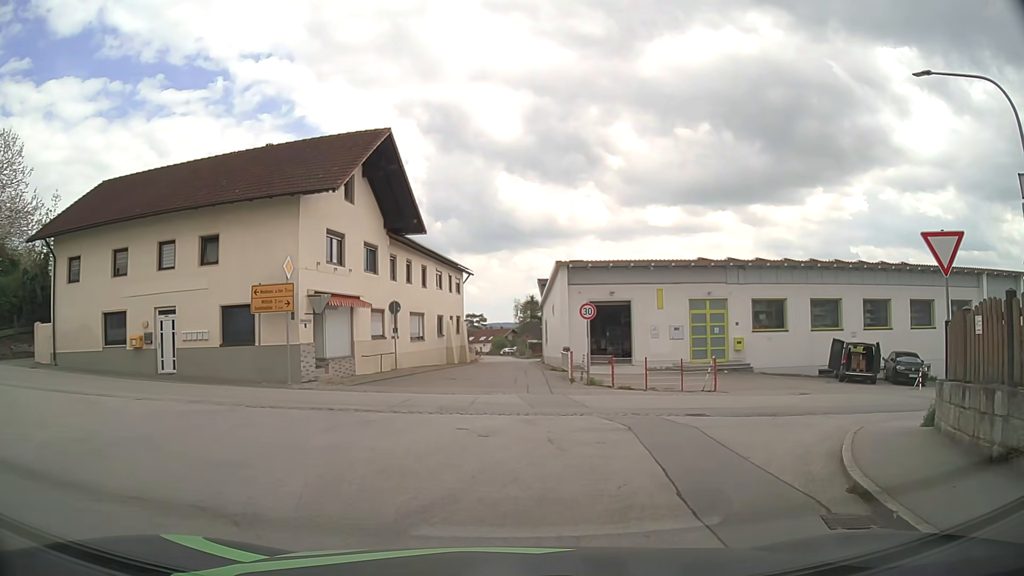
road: tertiary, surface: asphalt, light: Day
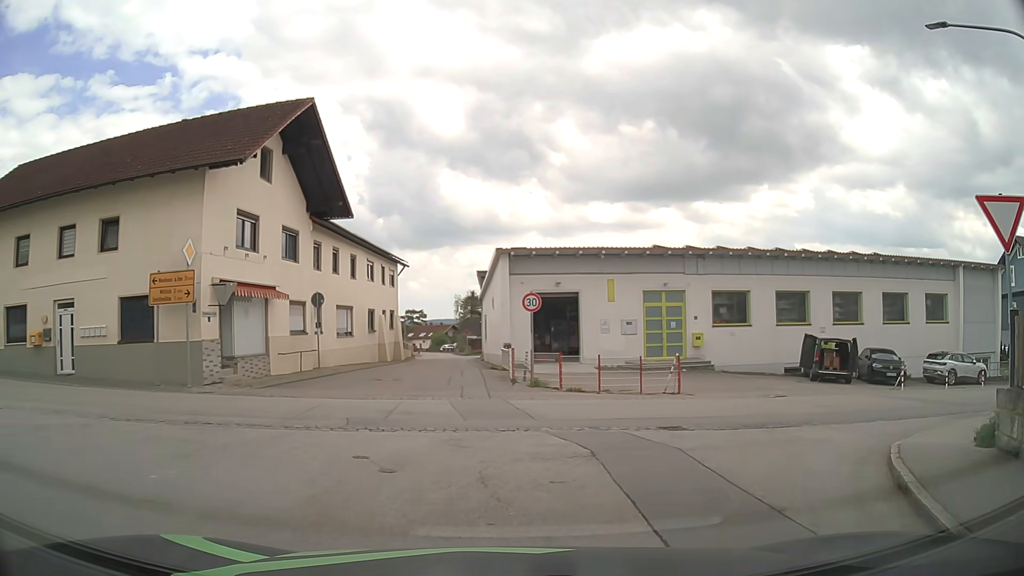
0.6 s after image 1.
(+0.2, +3.0) m; +5°
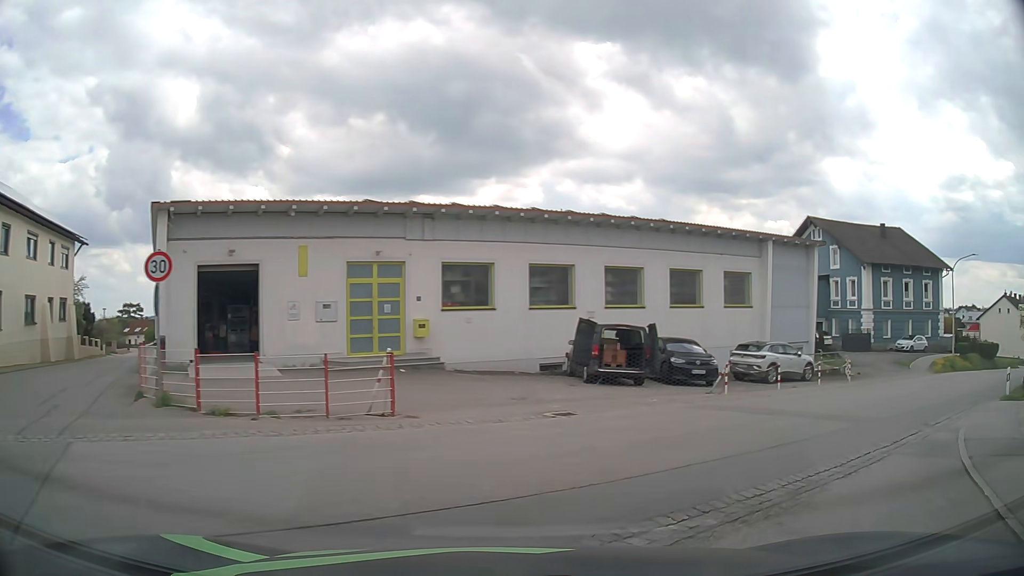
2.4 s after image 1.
(+1.4, +8.2) m; +23°
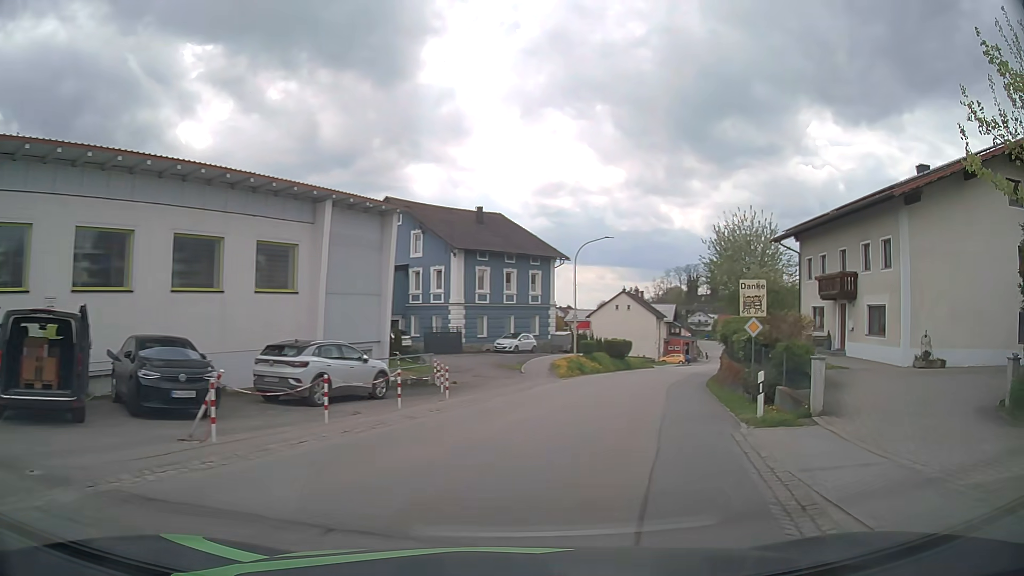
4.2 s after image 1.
(+3.5, +9.7) m; +37°
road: secondary
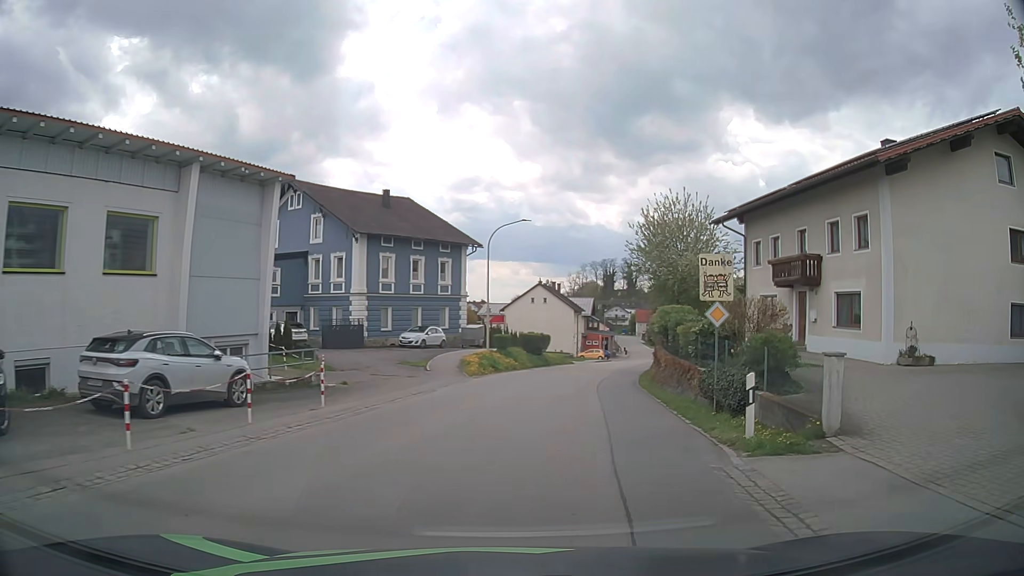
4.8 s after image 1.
(+0.2, +4.5) m; +6°
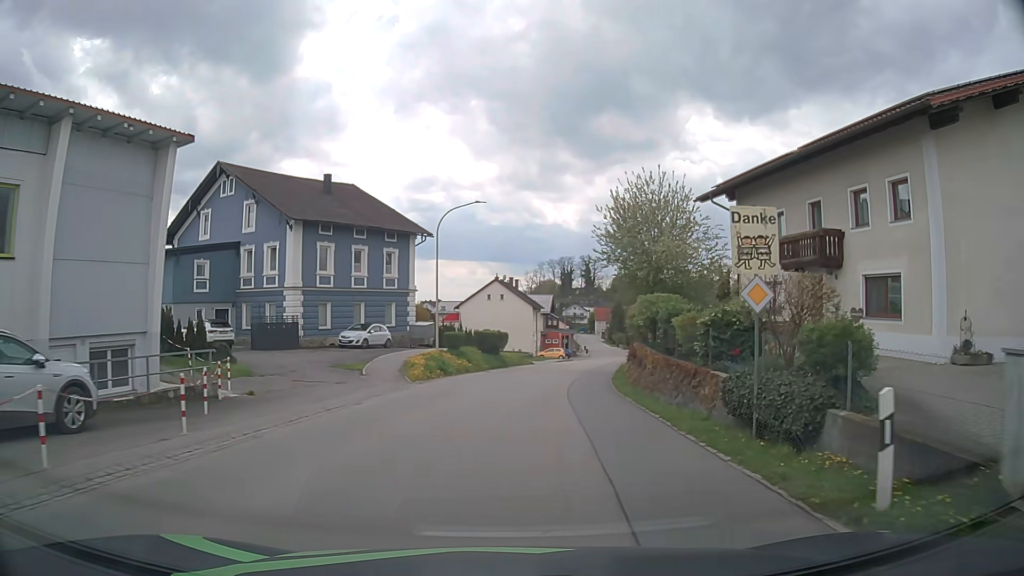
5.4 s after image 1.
(+0.2, +5.1) m; +4°
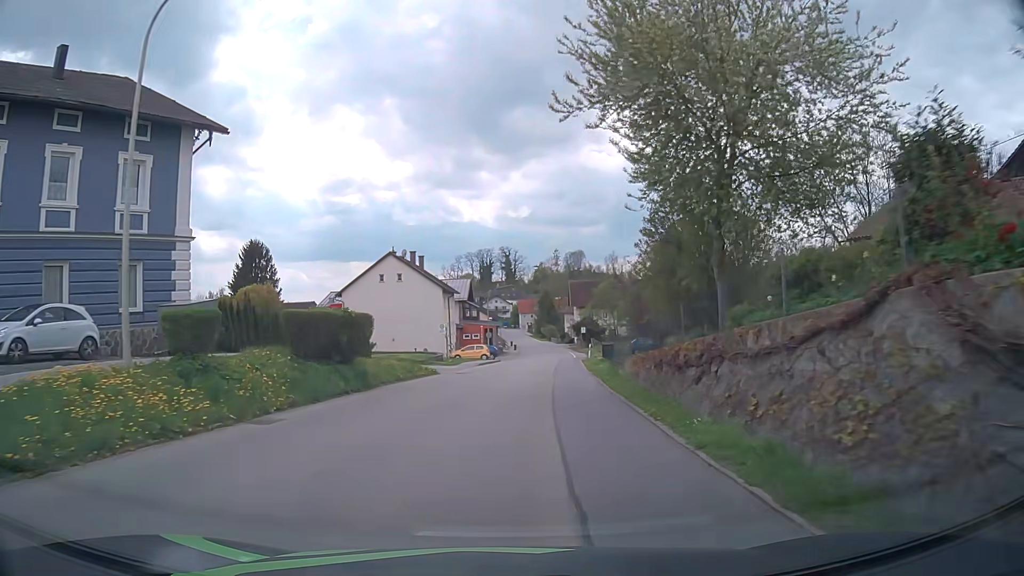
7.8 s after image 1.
(+1.6, +24.7) m; +7°
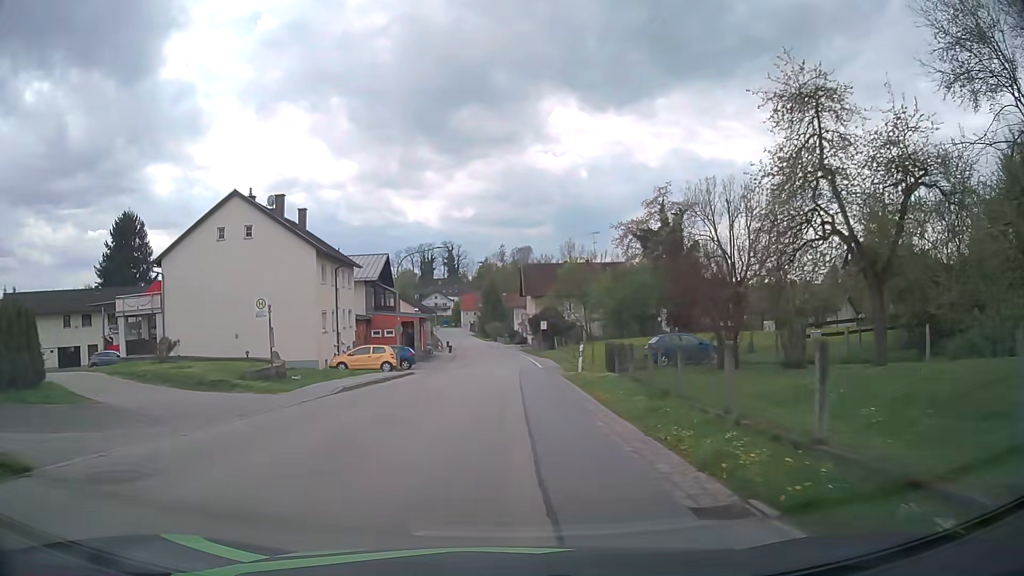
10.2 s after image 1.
(+1.3, +26.5) m; +5°
(0, +10) (0, +20) (0, +30) (0, +40) (0, +50) (0, +60) (-1, +70) (-1, +80) (-2, +90) (-3, +100) m
